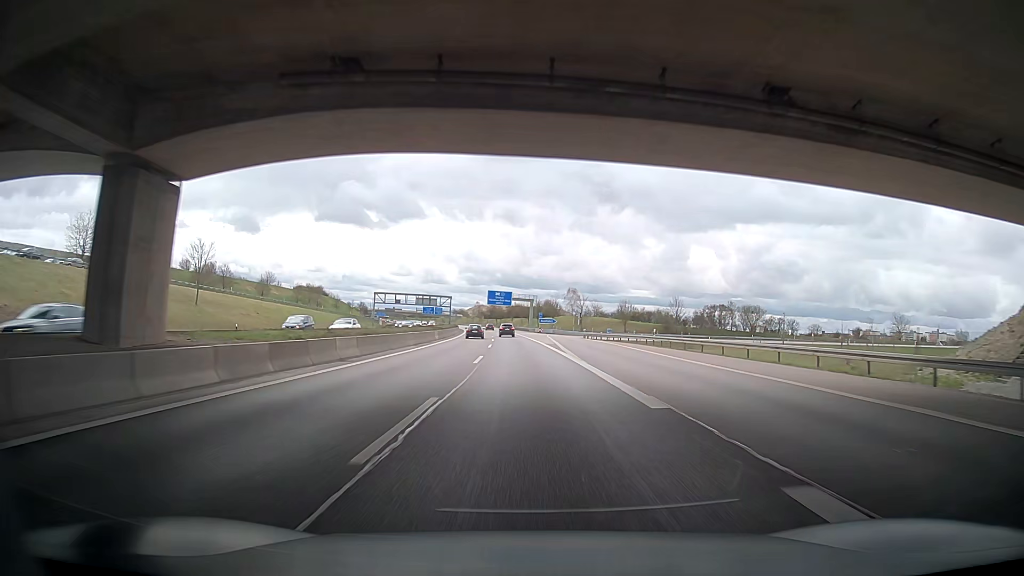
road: motorway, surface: asphalt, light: Day
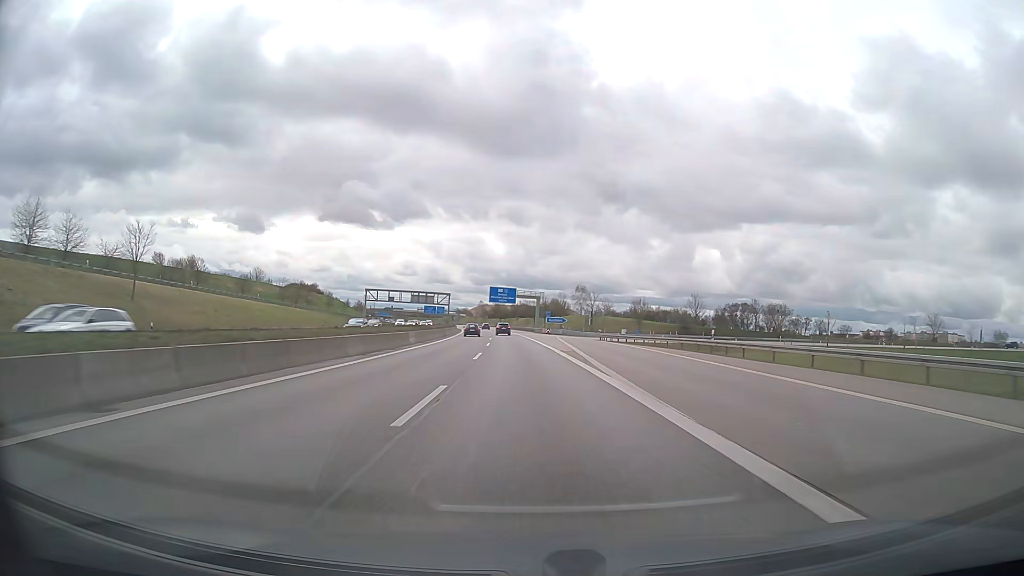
(0.0, +15.8) m; -1°
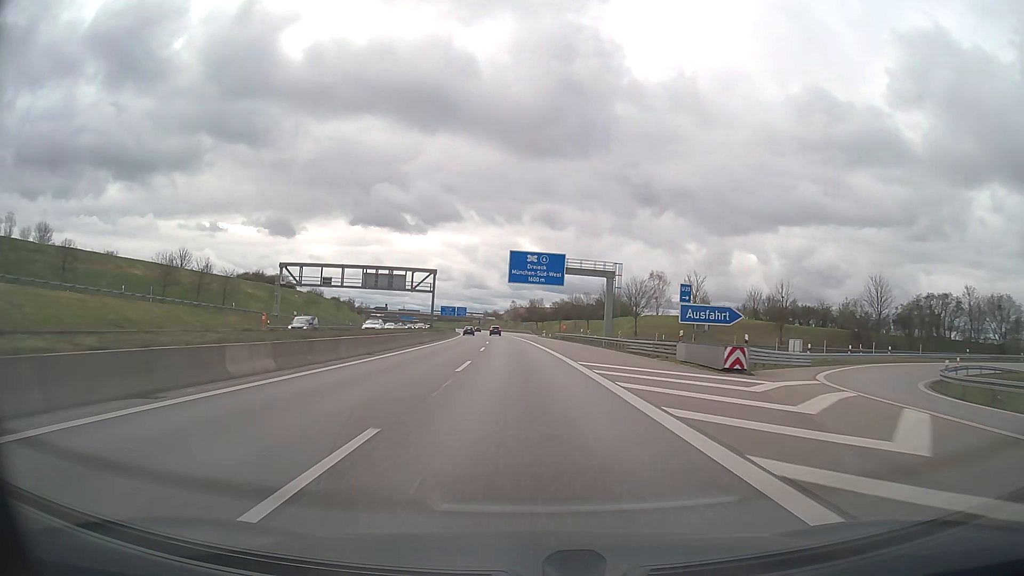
(-1.8, +78.9) m; -3°
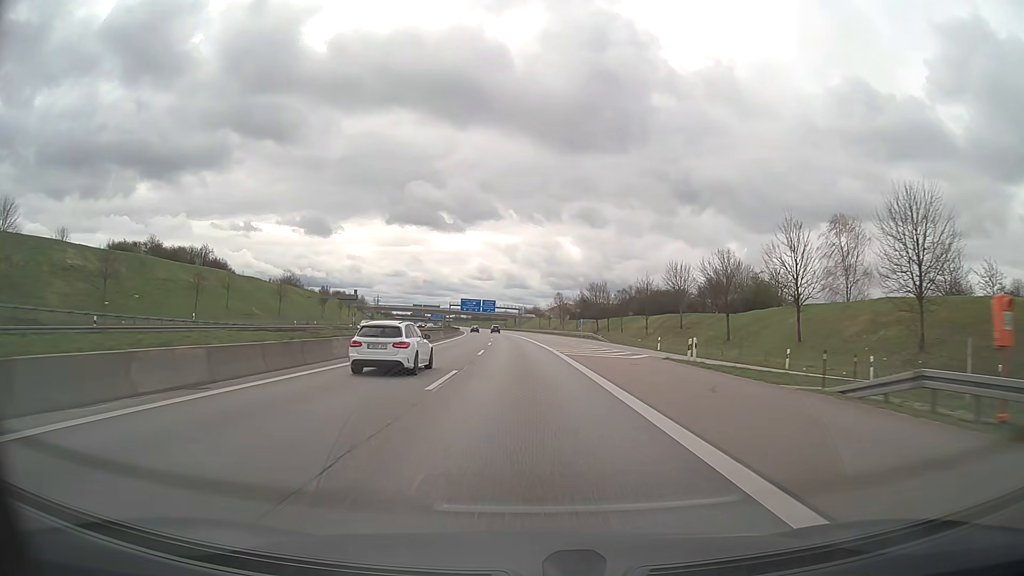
(-2.3, +78.9) m; -3°
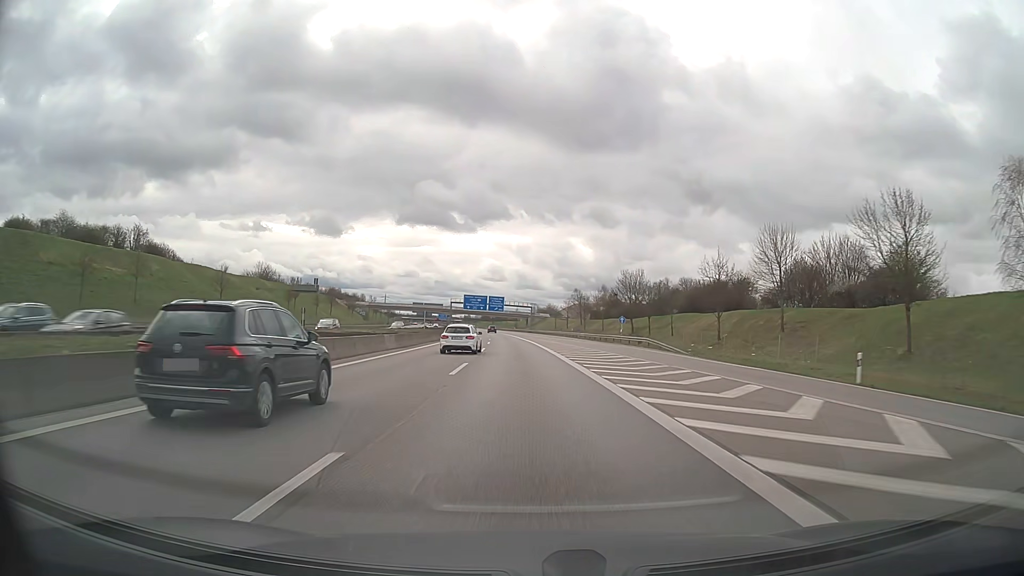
(-0.4, +31.6) m; -1°
(0, +10) (0, +20) (0, +30) (0, +40) (-1, +50) (-1, +60) (-1, +70) (-2, +80) (-3, +90) (-3, +100) m
